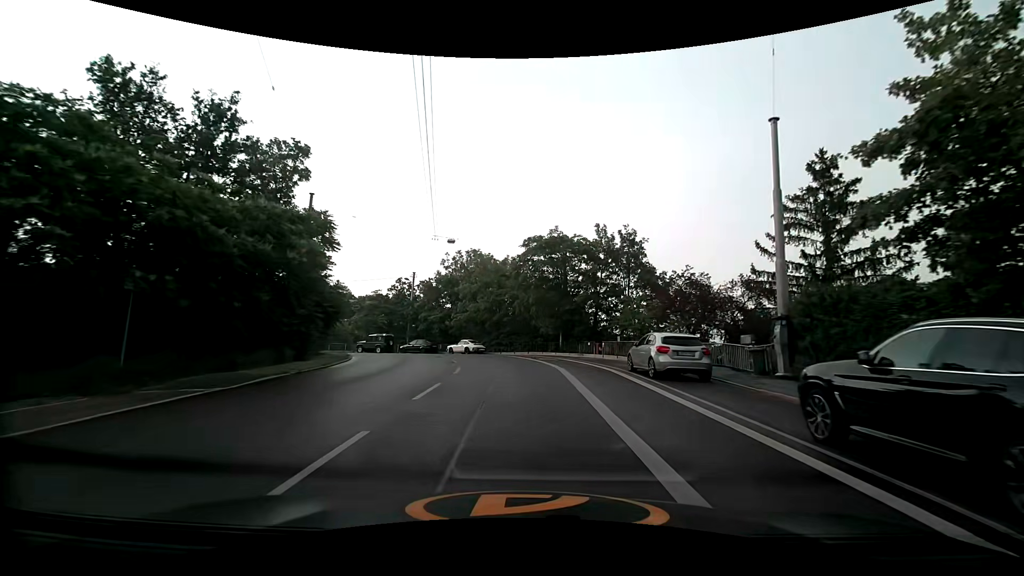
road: secondary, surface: asphalt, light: Day
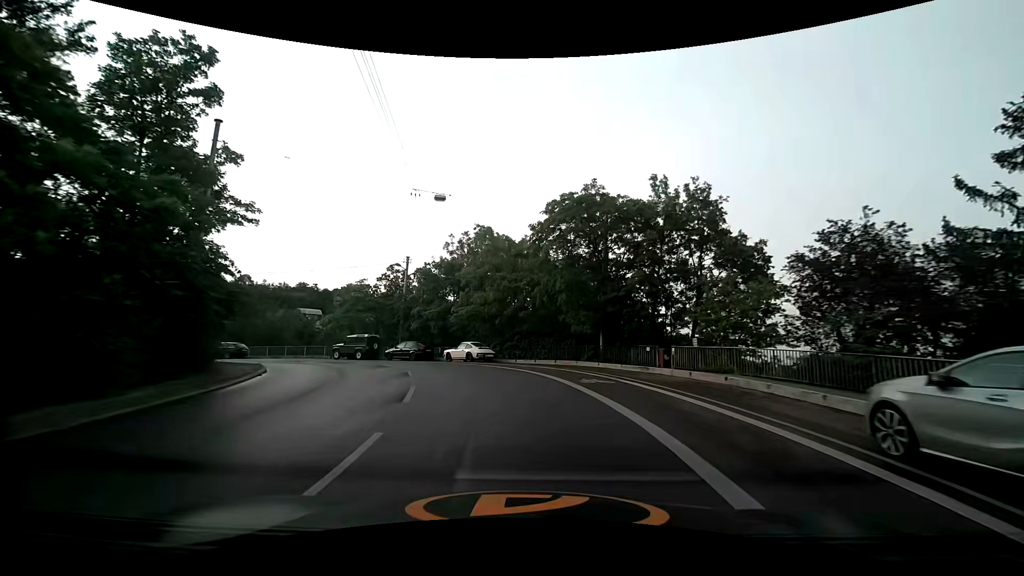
(-0.3, +12.1) m; -2°
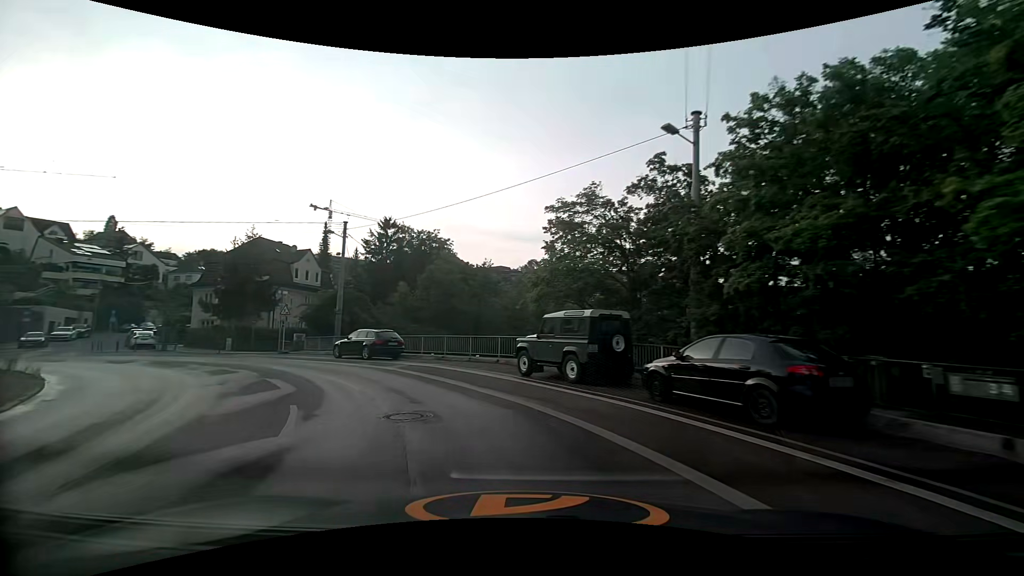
(-6.0, +27.0) m; -32°
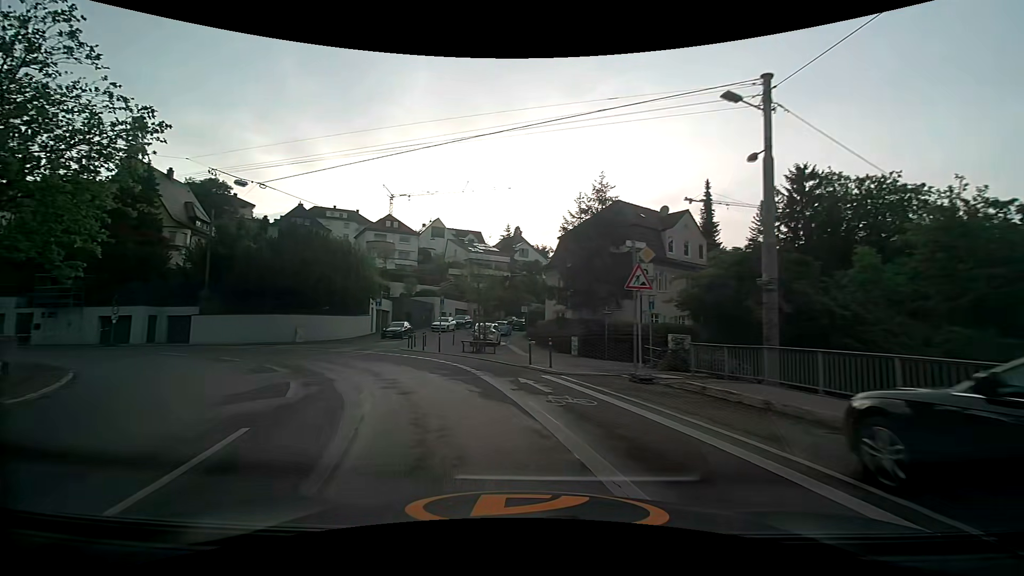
(-7.9, +20.4) m; -42°
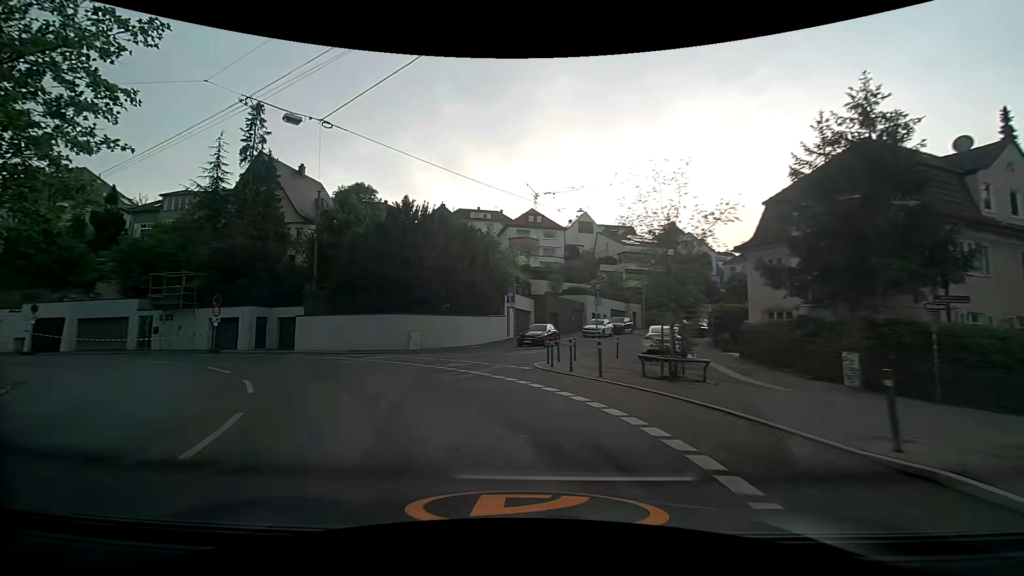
(-1.7, +11.0) m; -17°
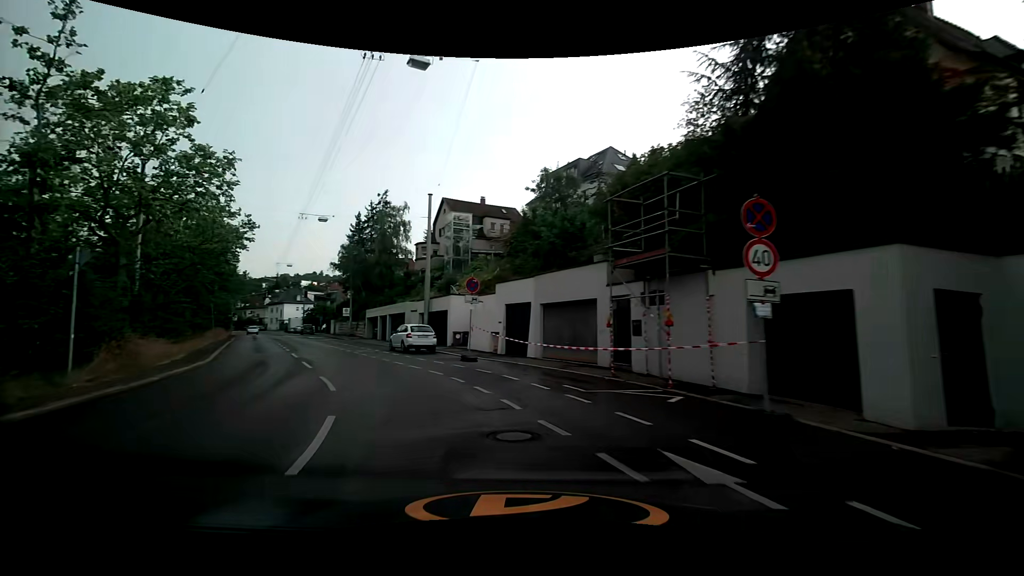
(-12.8, +23.6) m; -58°
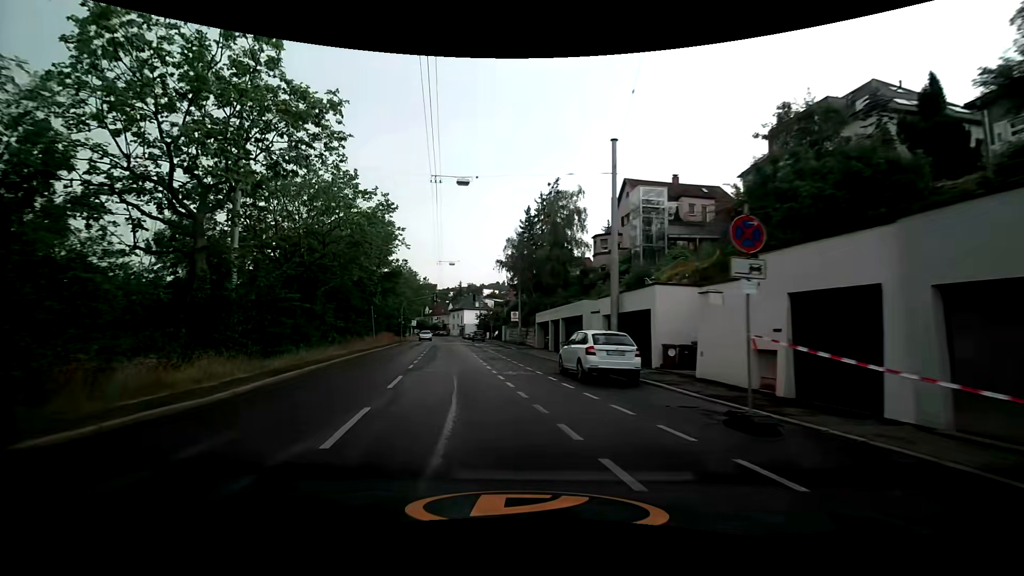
(-2.2, +11.4) m; -21°
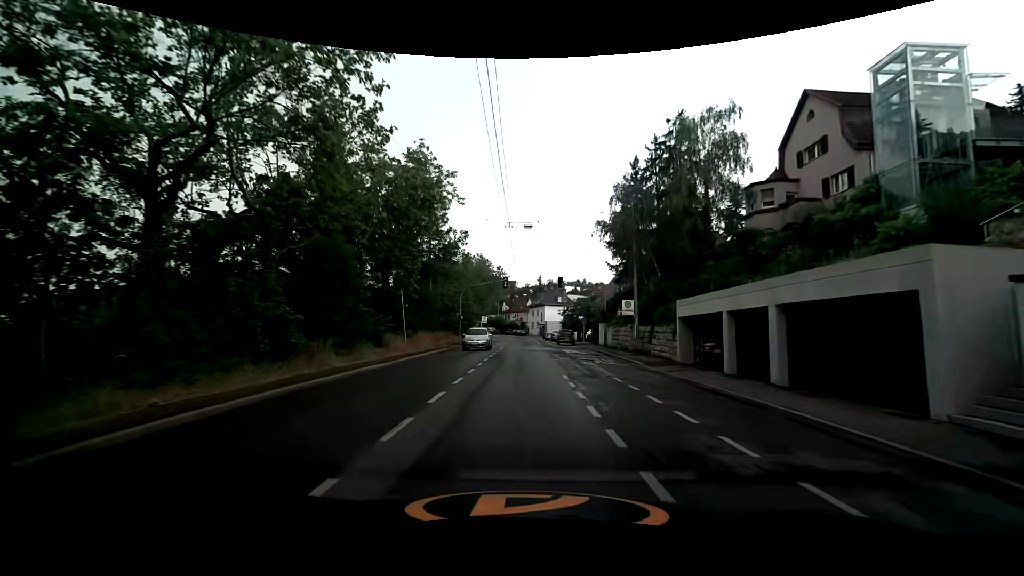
(-2.3, +18.1) m; -10°
(0, +10) (0, +20) (0, +30) (0, +40) (0, +50) (0, +60) (0, +70) (0, +80) (-1, +90) (-1, +100) m
